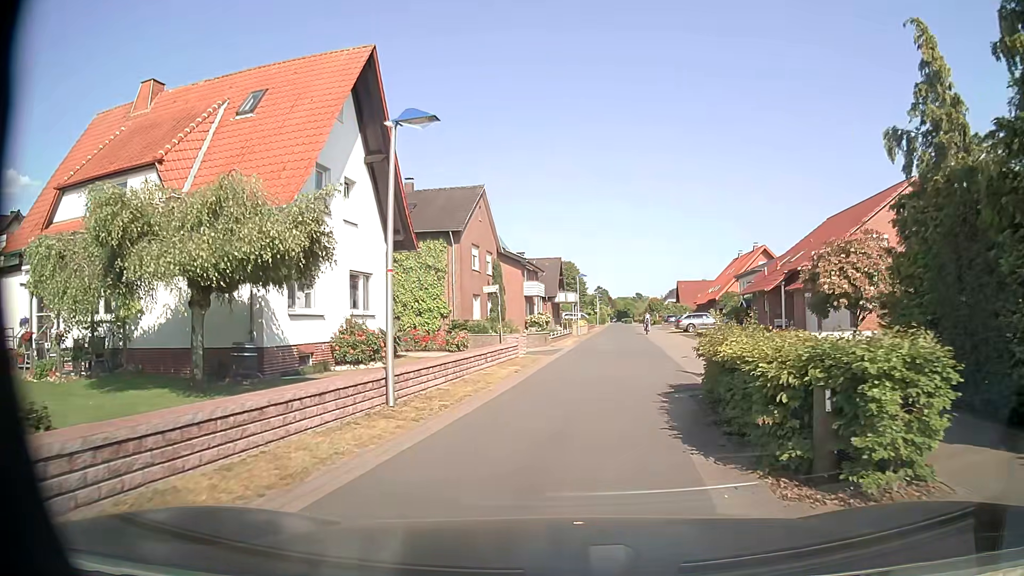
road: residential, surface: asphalt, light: Day
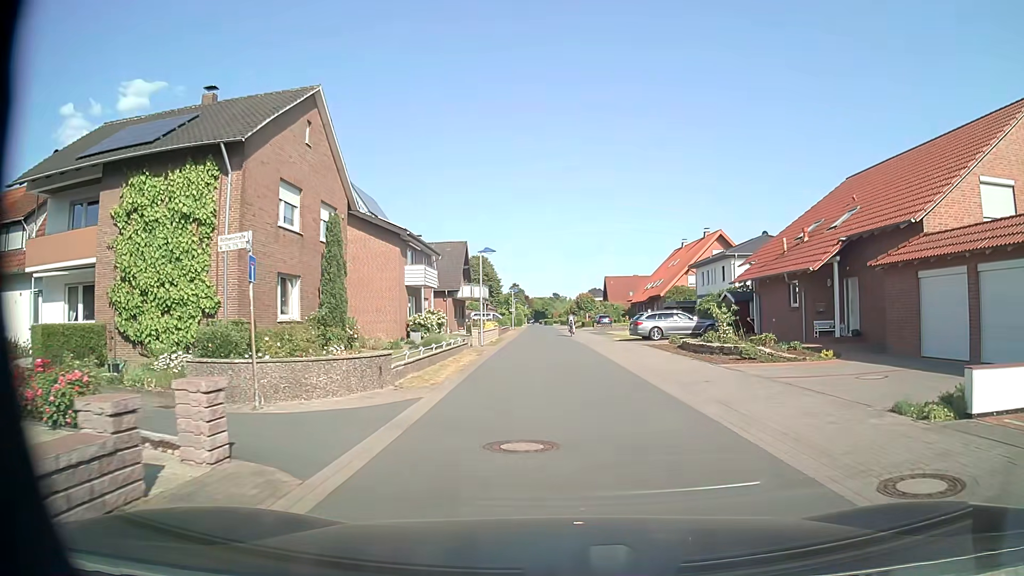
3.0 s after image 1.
(+0.8, +18.4) m; +6°
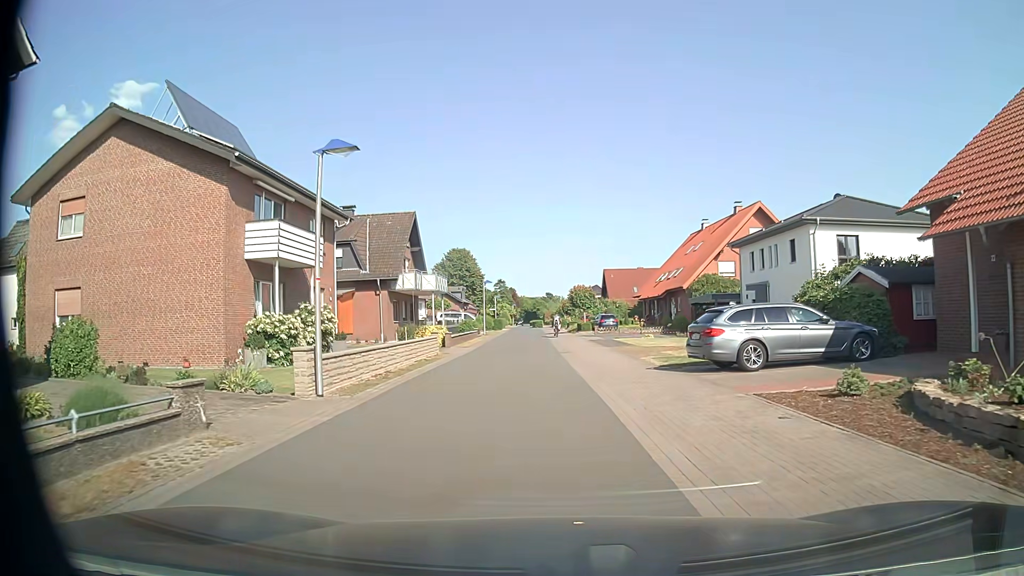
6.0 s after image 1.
(+0.6, +19.6) m; +1°
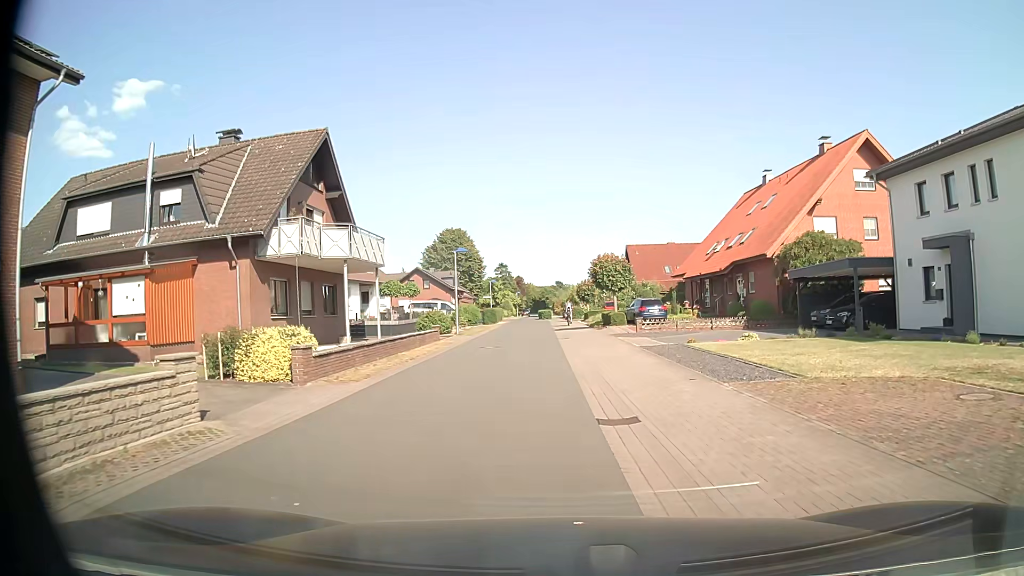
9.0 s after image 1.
(-0.3, +20.5) m; -1°
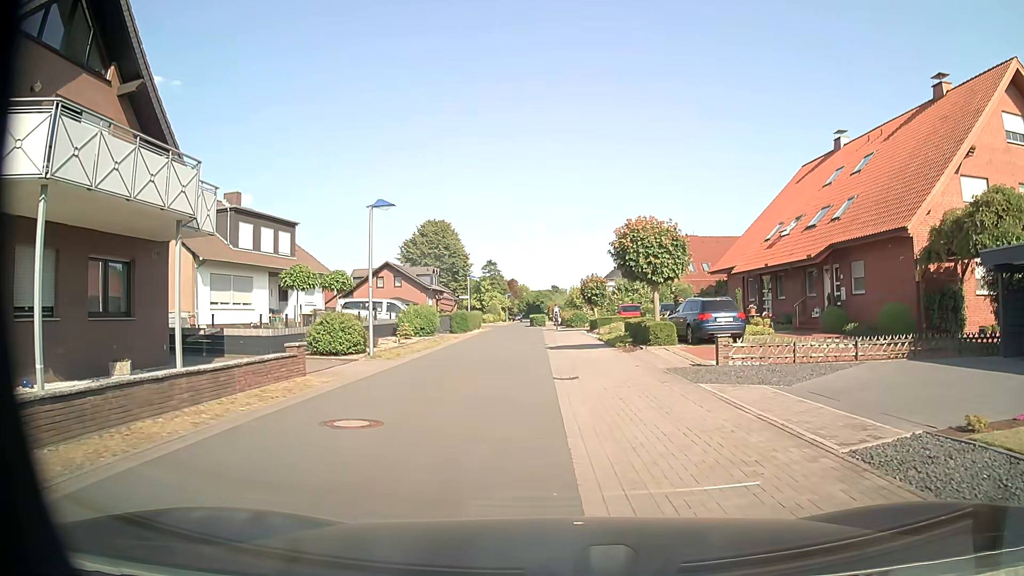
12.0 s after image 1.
(-0.1, +15.5) m; +1°
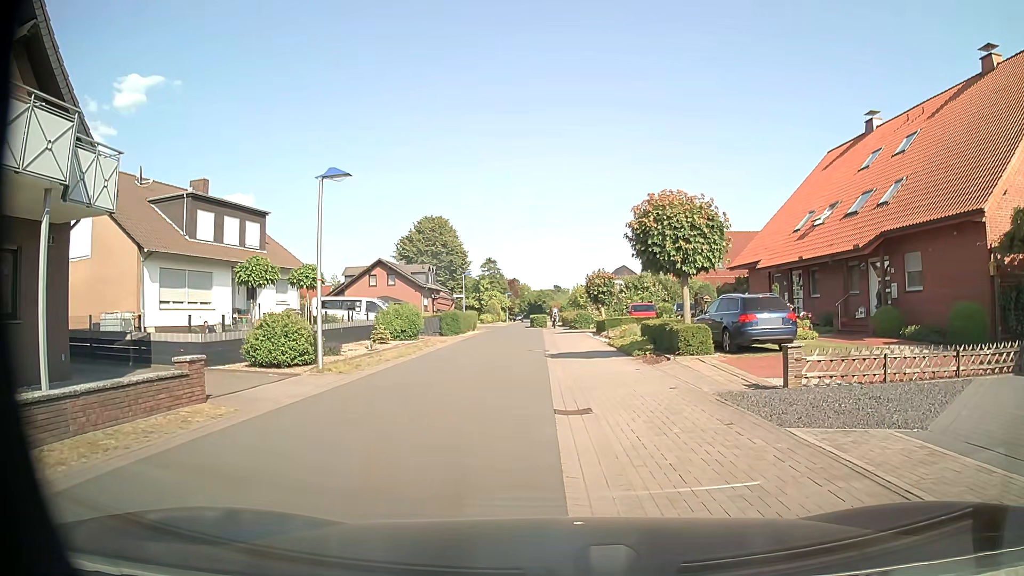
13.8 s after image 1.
(0.0, +4.2) m; -1°
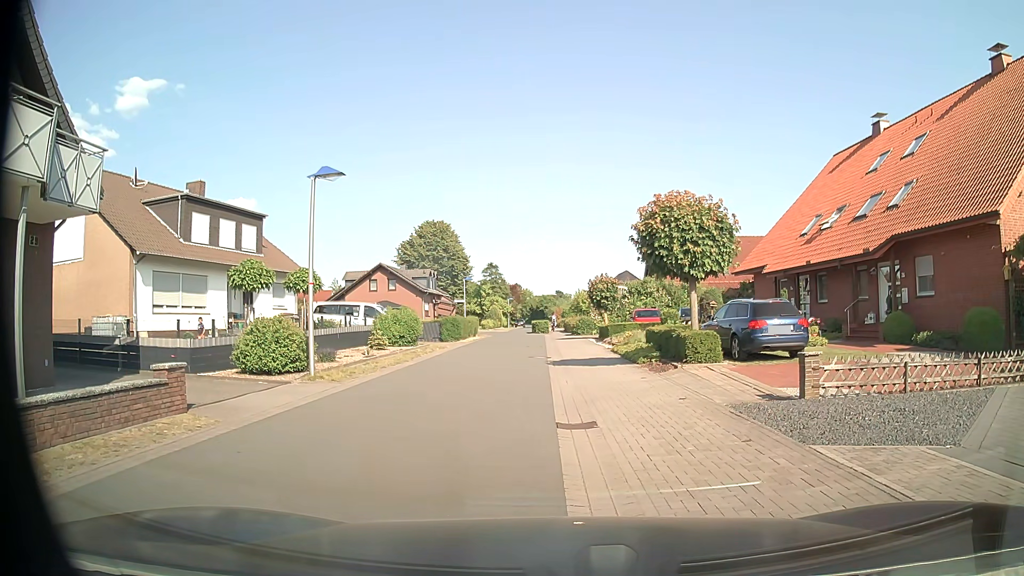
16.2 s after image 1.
(0.0, +0.7) m; 0°
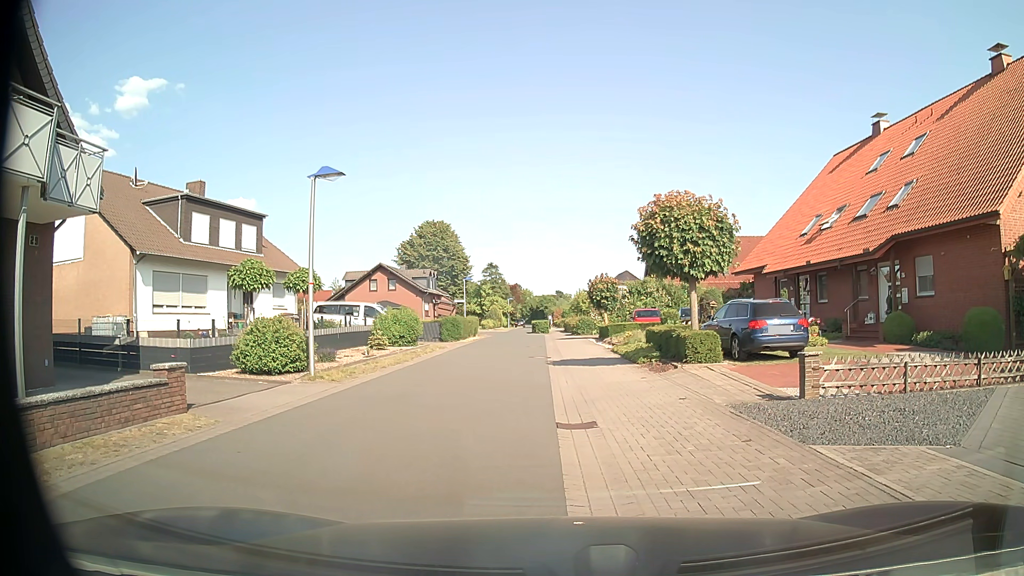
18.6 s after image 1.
(0.0, 0.0) m; 0°
